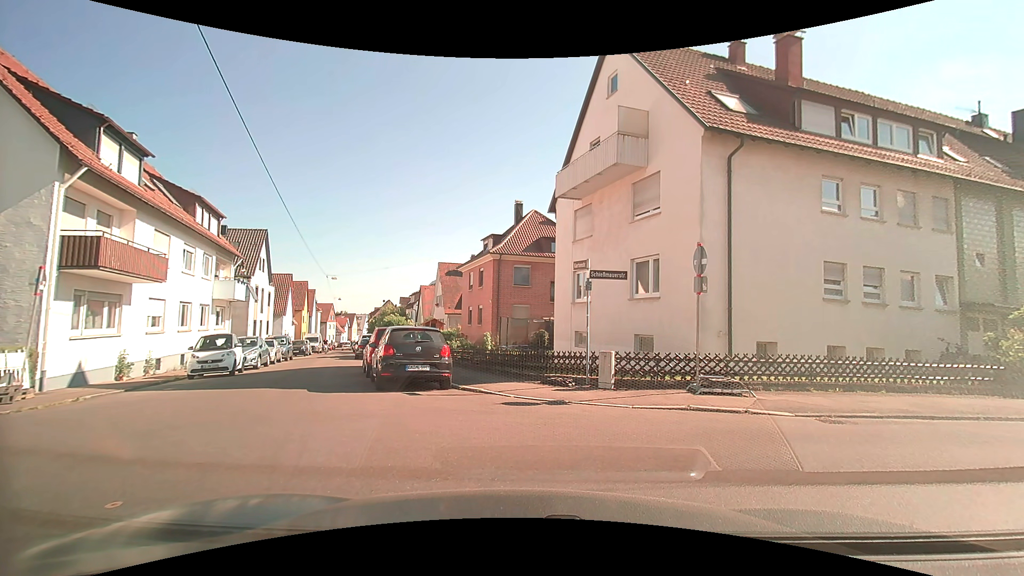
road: residential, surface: asphalt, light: Day
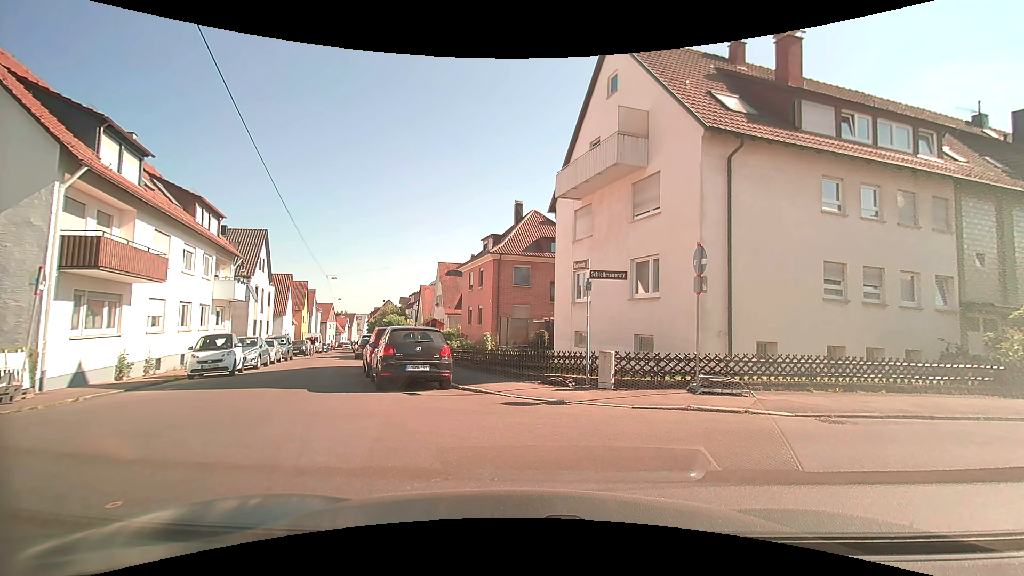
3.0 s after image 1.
(0.0, 0.0) m; 0°
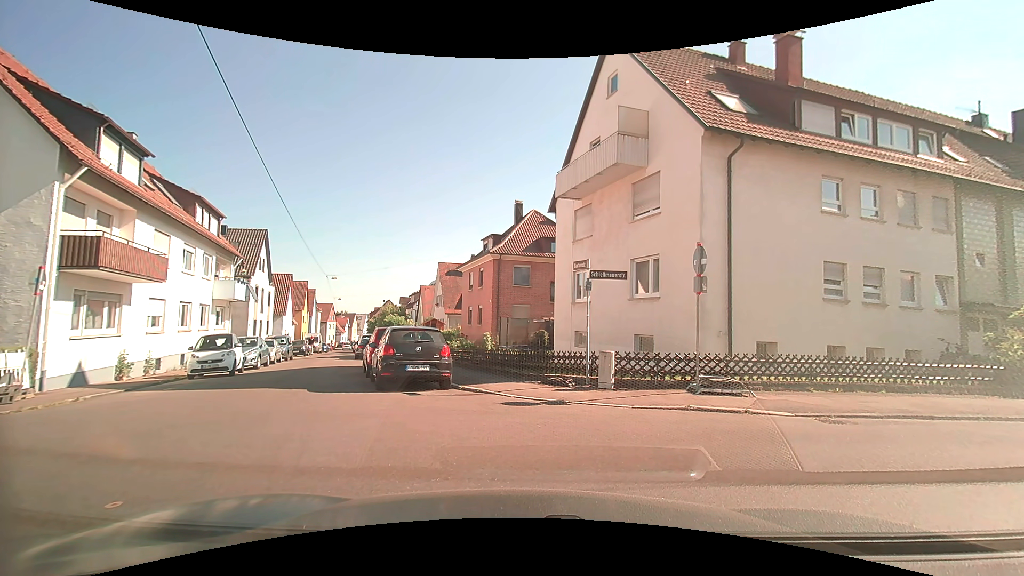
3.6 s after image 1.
(0.0, 0.0) m; 0°
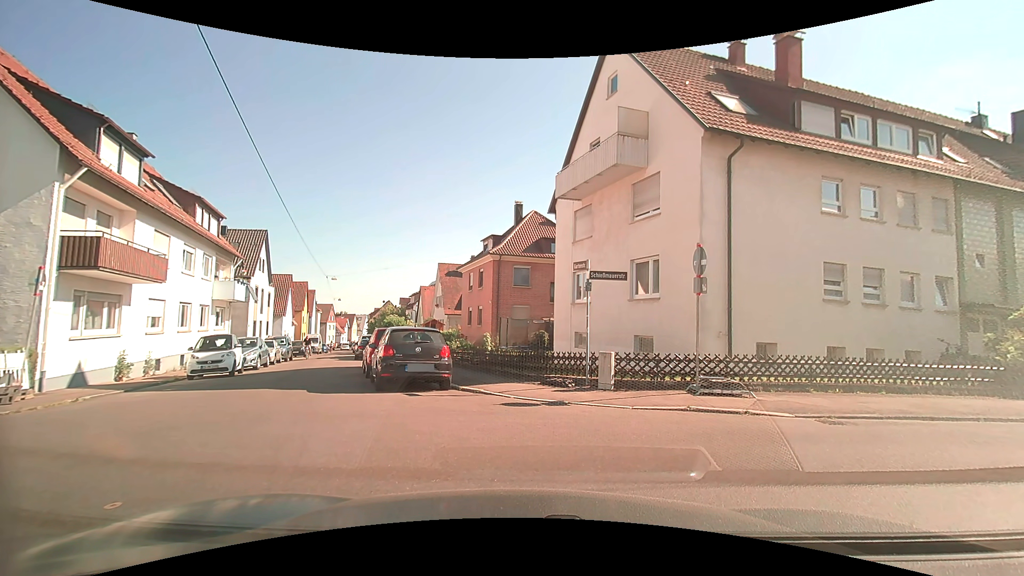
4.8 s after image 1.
(0.0, 0.0) m; 0°
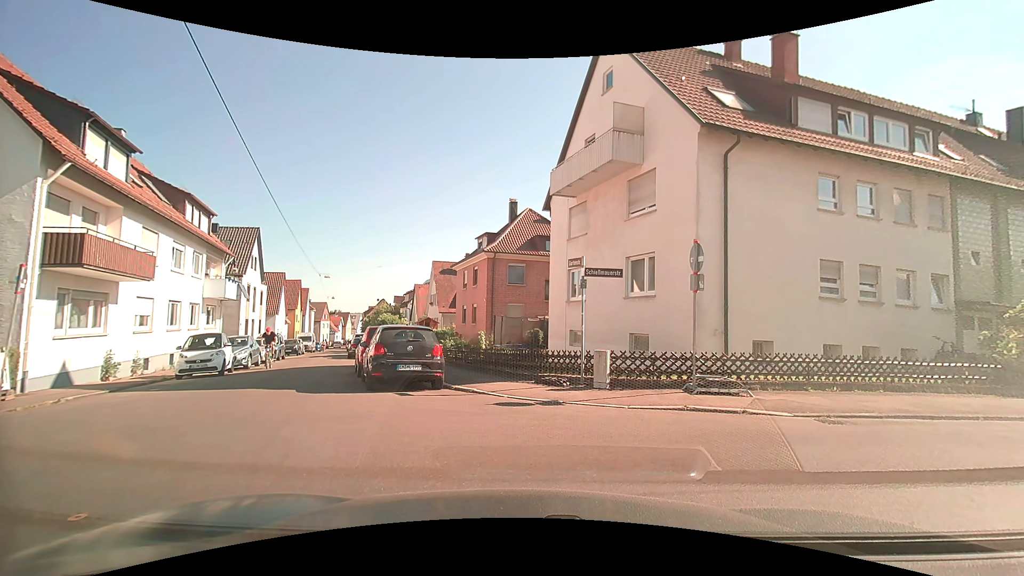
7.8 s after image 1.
(0.0, +0.3) m; 0°
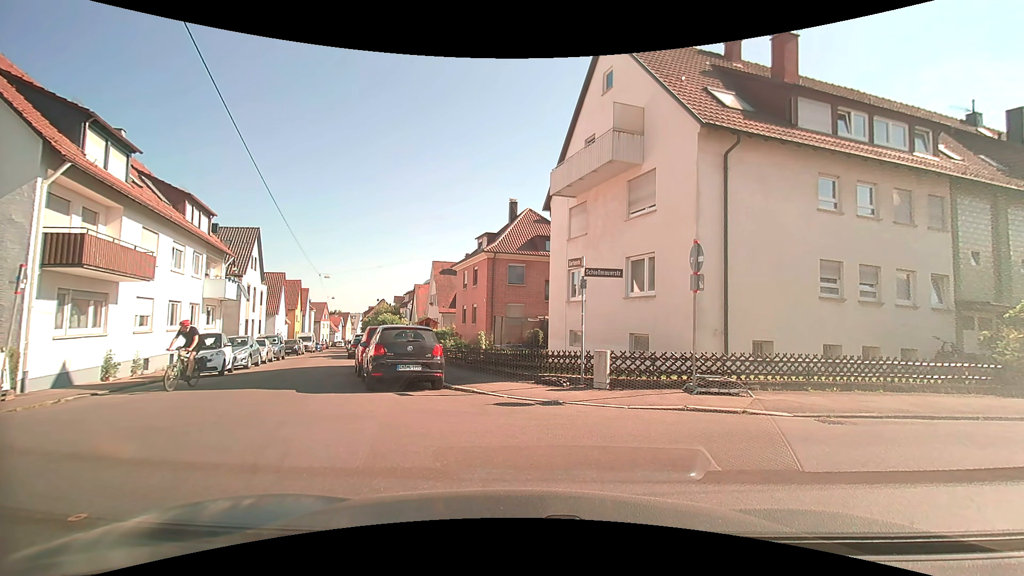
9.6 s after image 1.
(0.0, 0.0) m; 0°
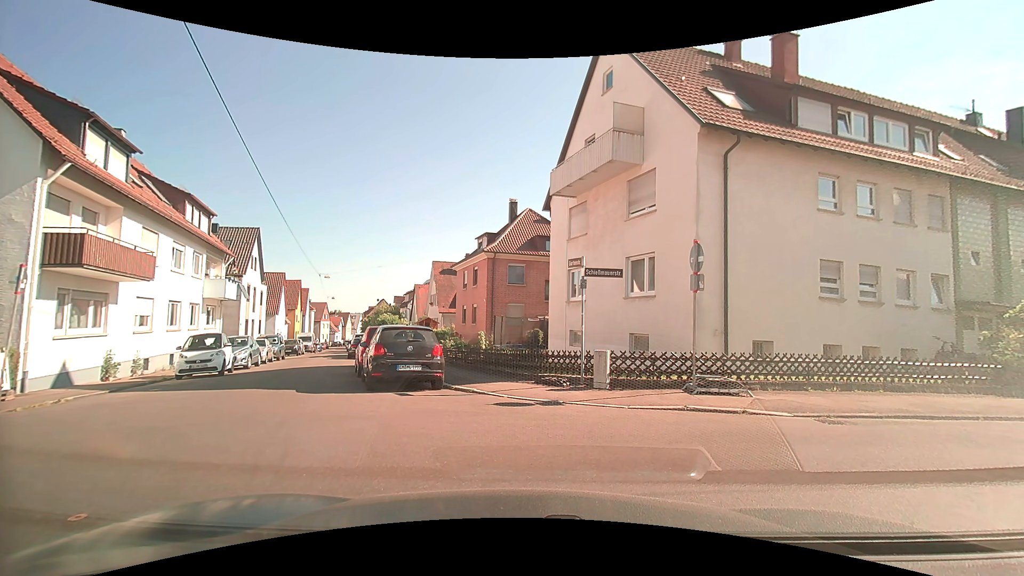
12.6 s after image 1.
(0.0, 0.0) m; 0°
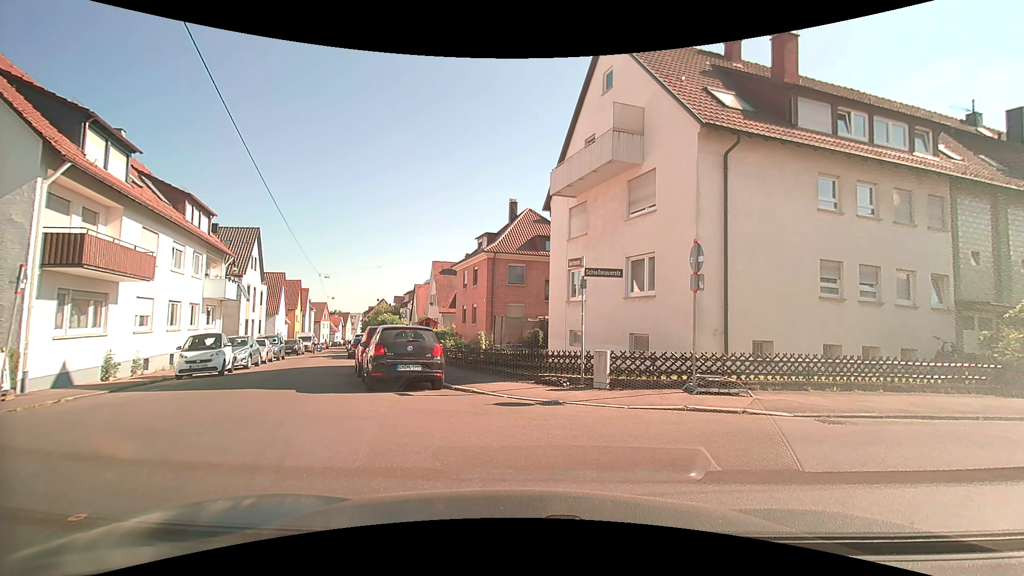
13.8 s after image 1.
(0.0, 0.0) m; 0°
